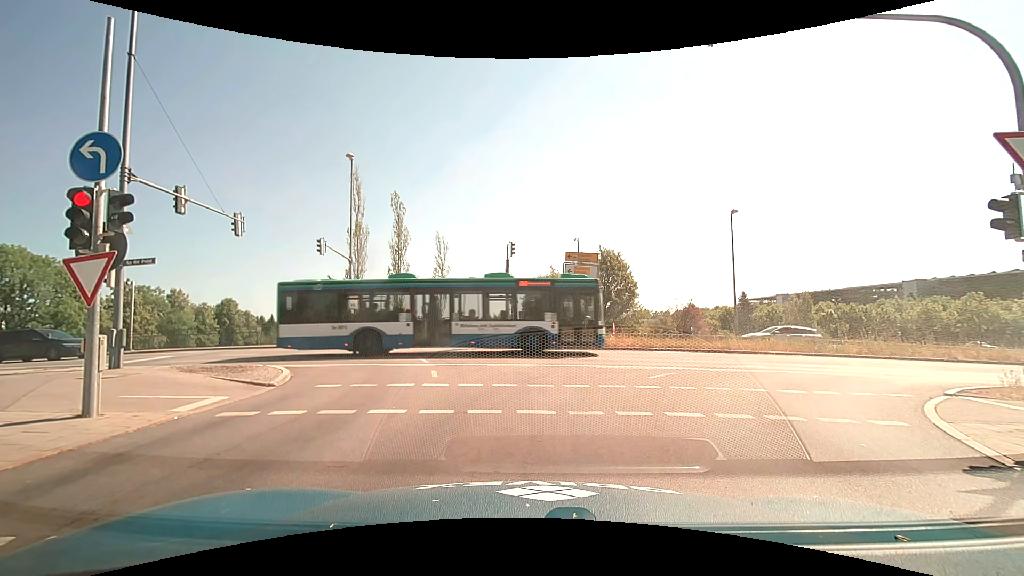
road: motorway_link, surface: asphalt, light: Day
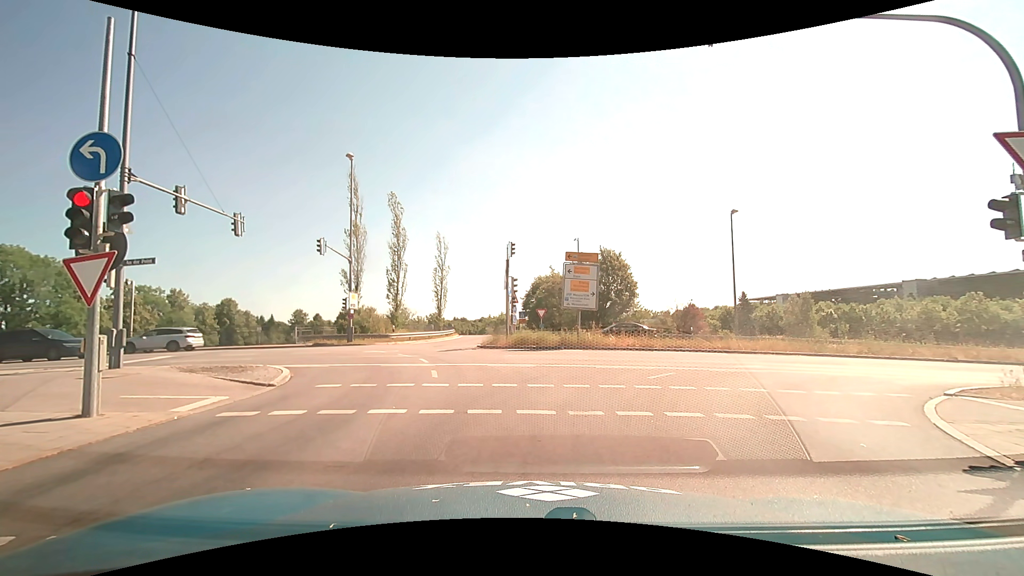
(0.0, 0.0) m; 0°
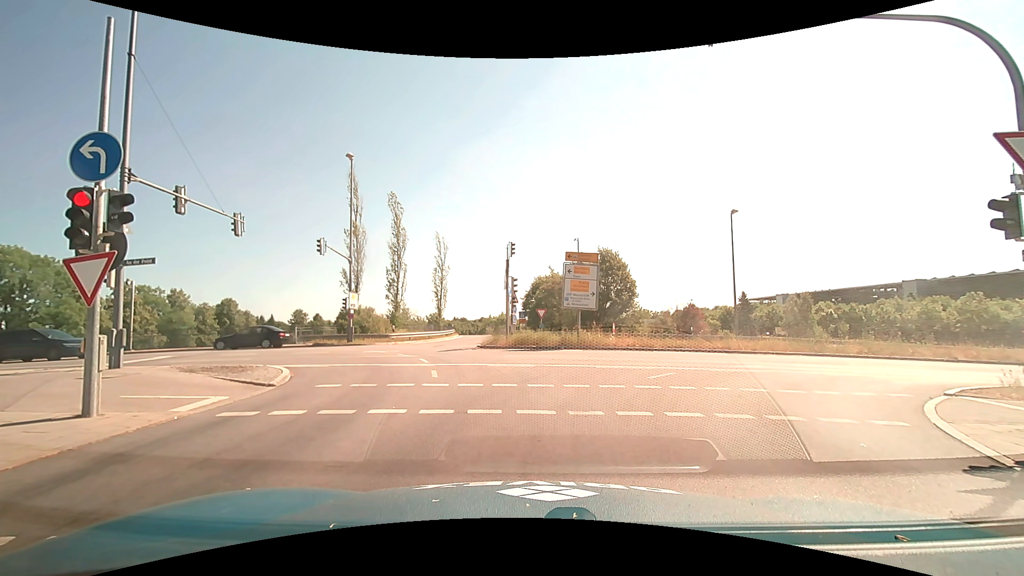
(0.0, 0.0) m; 0°
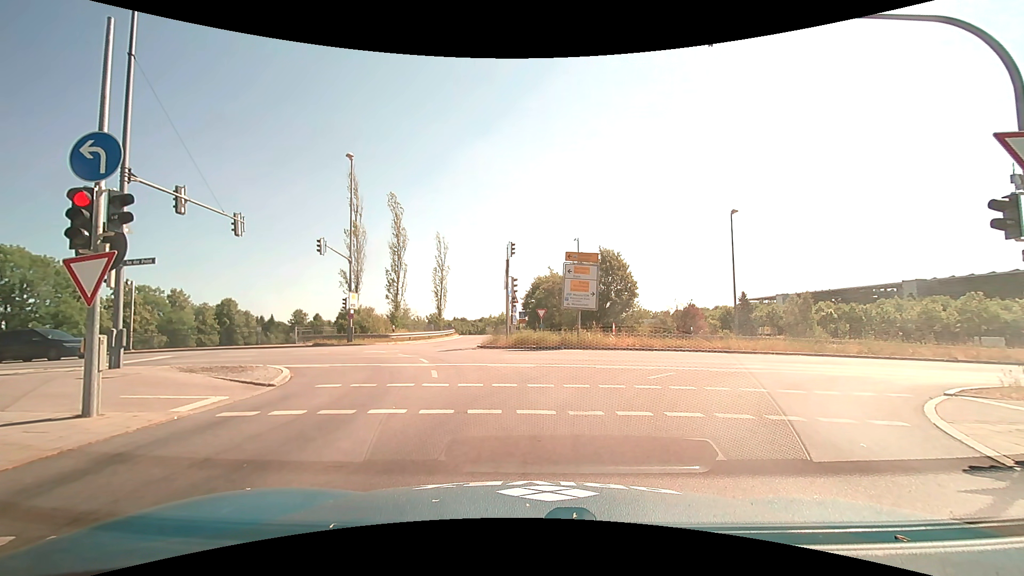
(0.0, 0.0) m; 0°
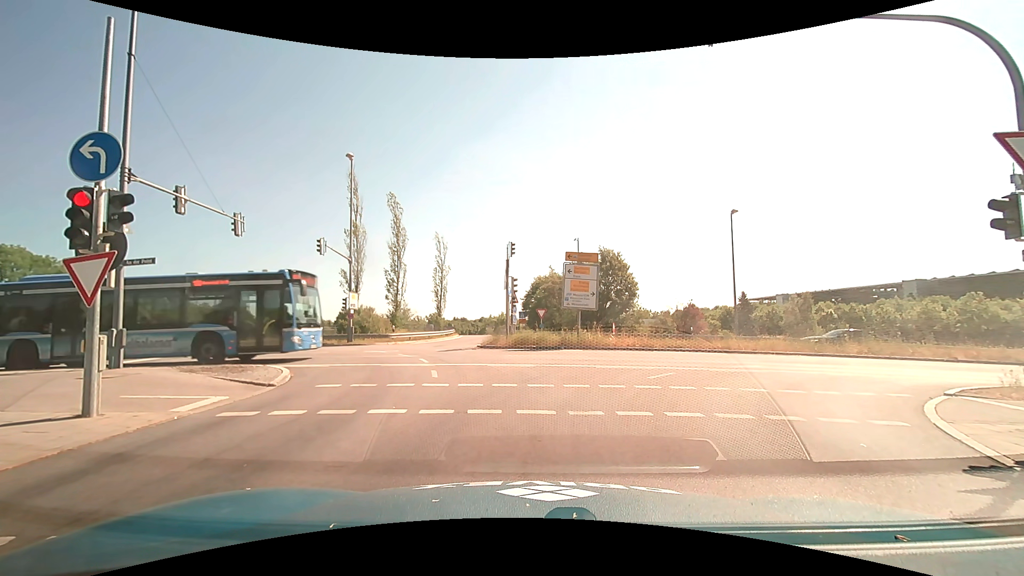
(0.0, 0.0) m; 0°
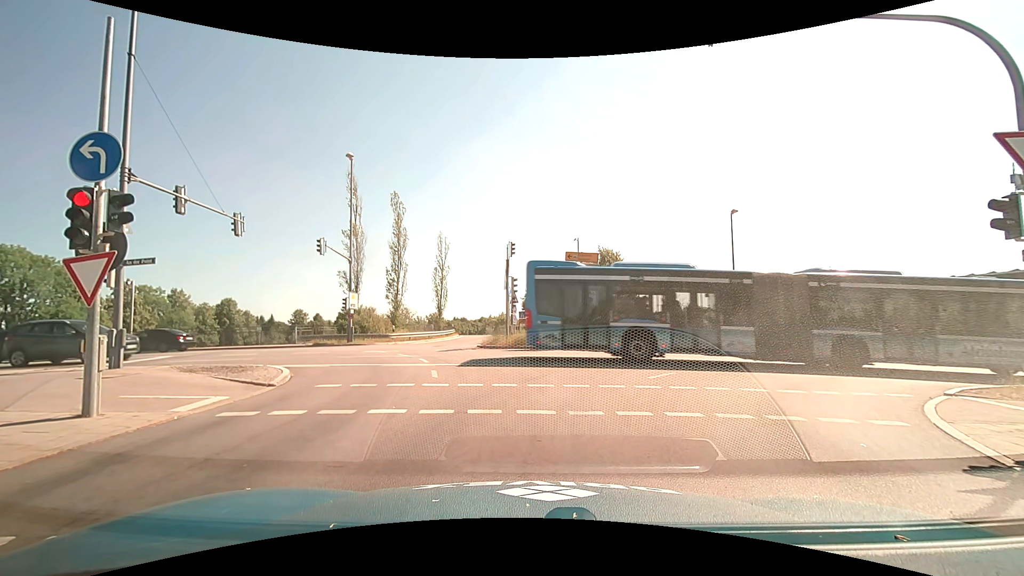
(0.0, 0.0) m; 0°
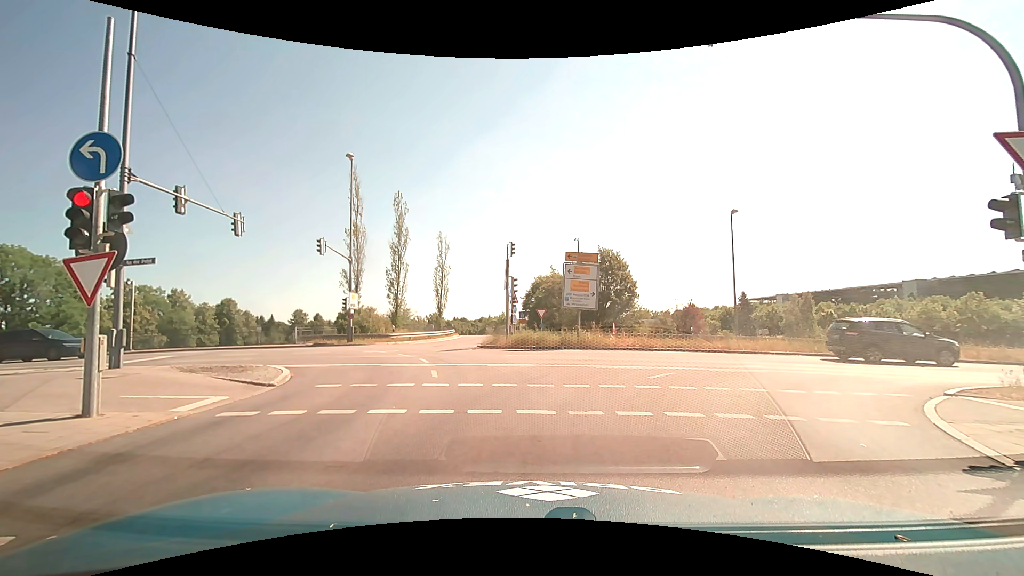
(0.0, 0.0) m; 0°
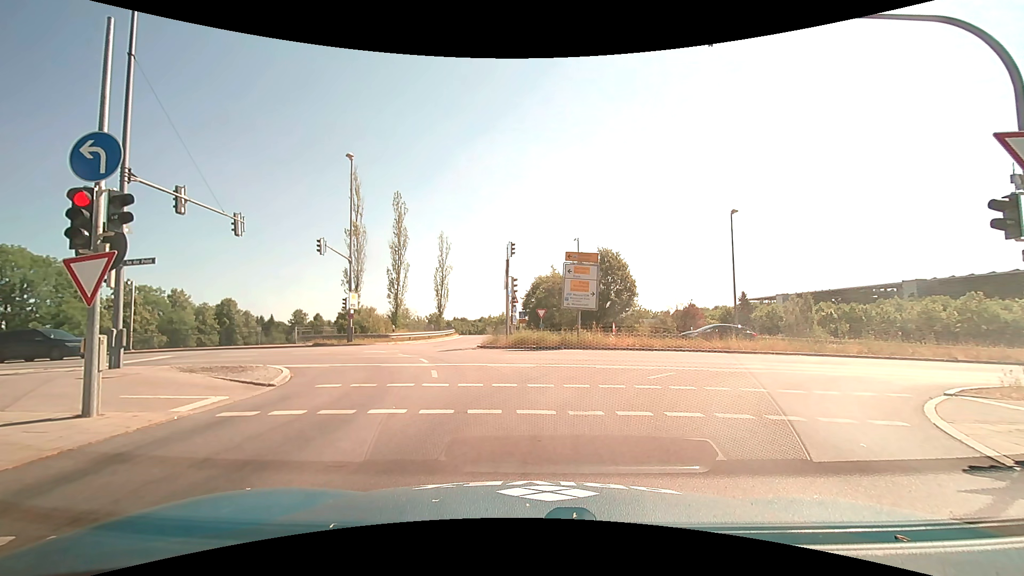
(0.0, 0.0) m; 0°
(0, +10) (-3, +20) (-9, +27) (-19, +30) (-29, +31) (-39, +32) (-49, +32) (-59, +32) (-69, +31) (-79, +31) m
